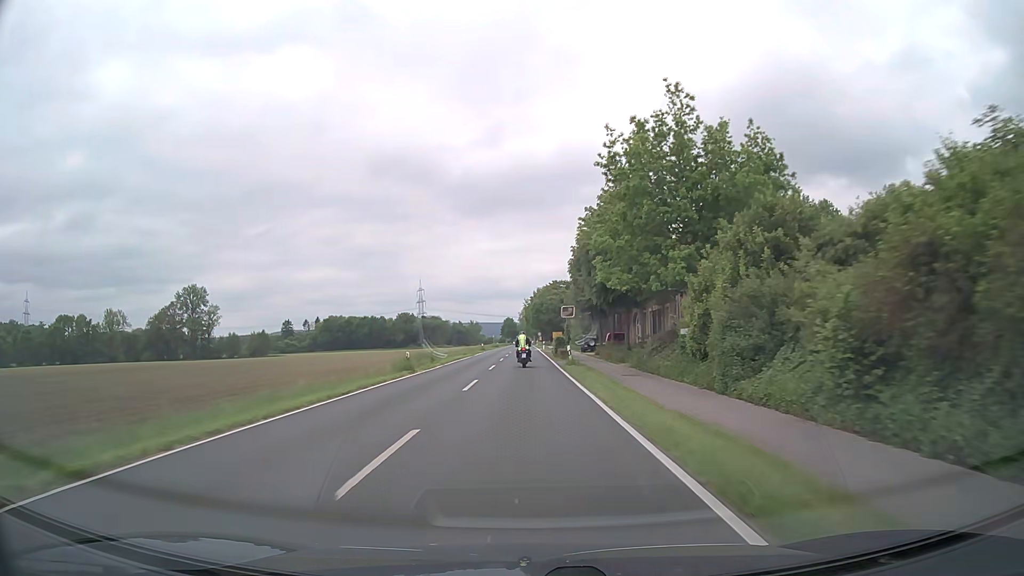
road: secondary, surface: asphalt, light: Day
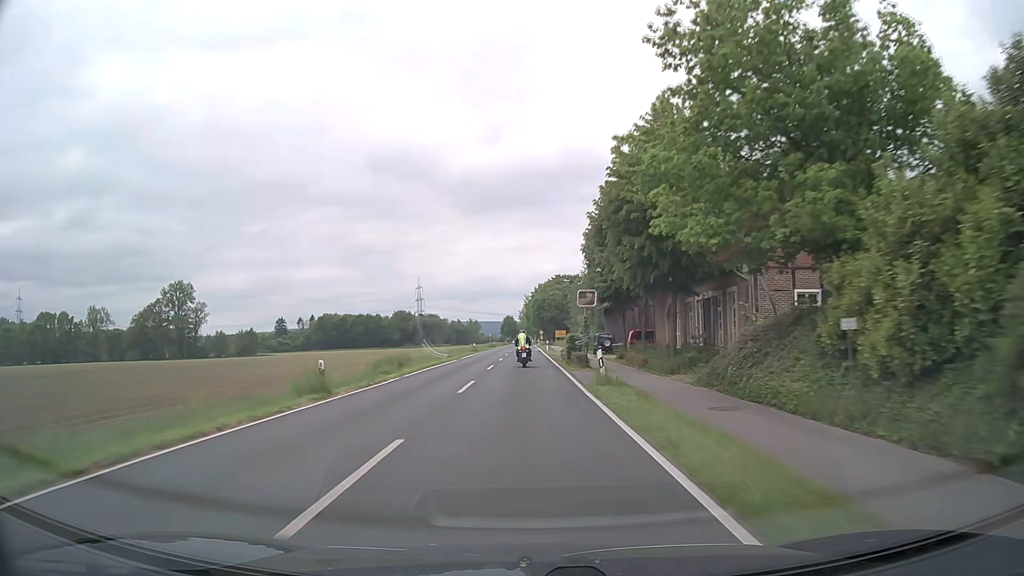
(0.0, +13.1) m; 0°
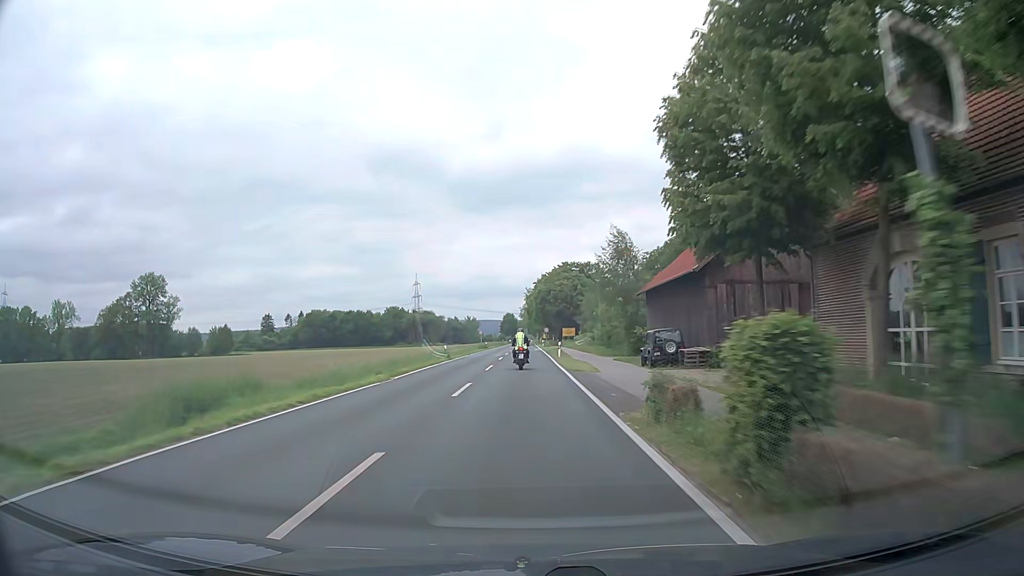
(0.0, +24.9) m; -1°
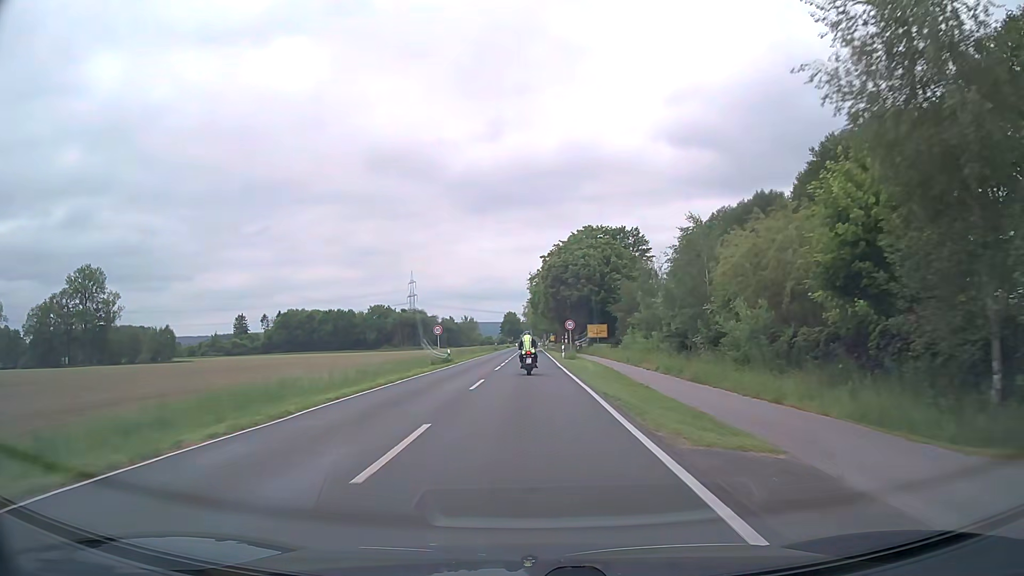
(+0.3, +44.8) m; 0°
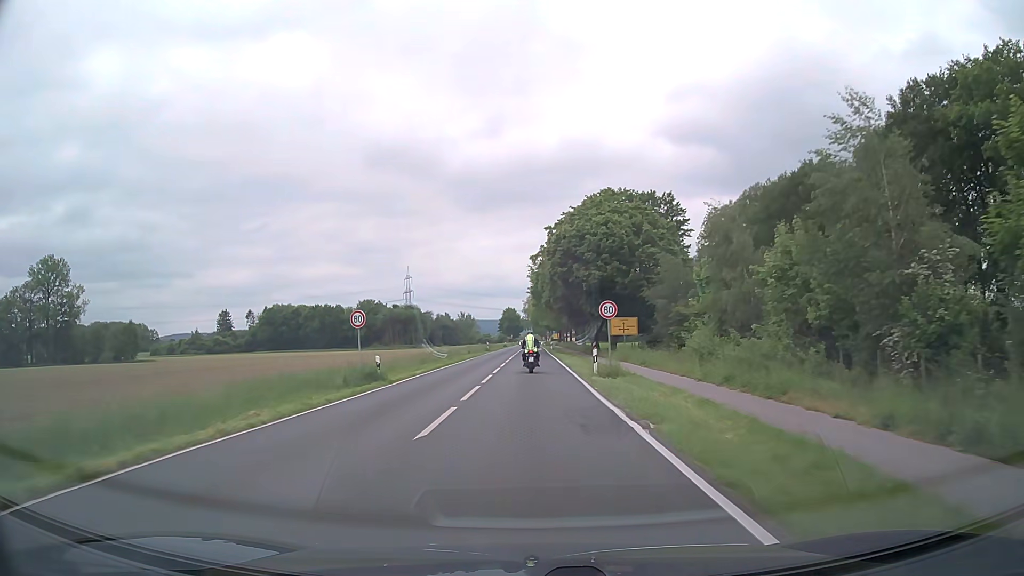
(0.0, +21.2) m; 0°
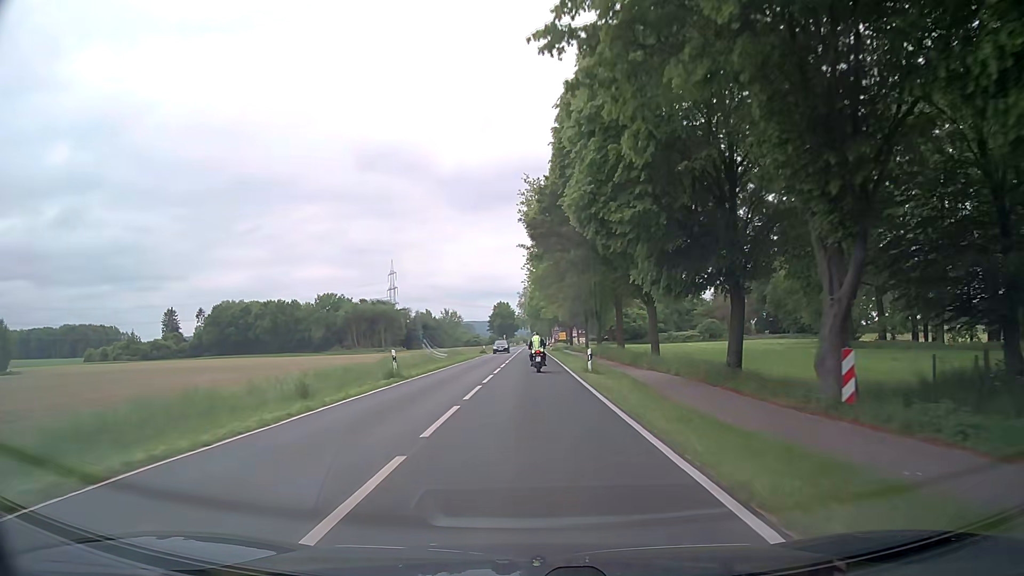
(+0.1, +53.7) m; 0°
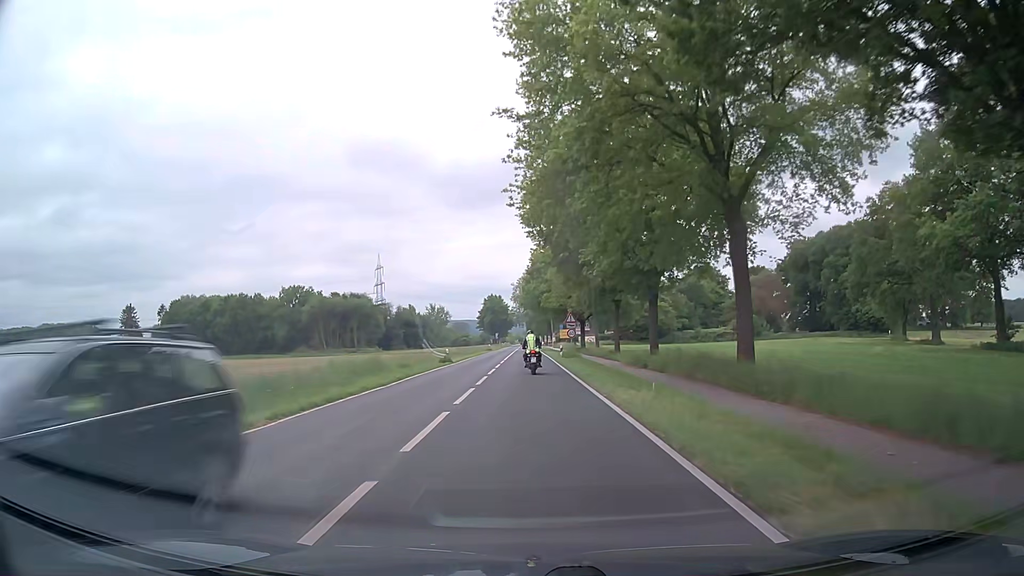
(0.0, +31.3) m; 0°
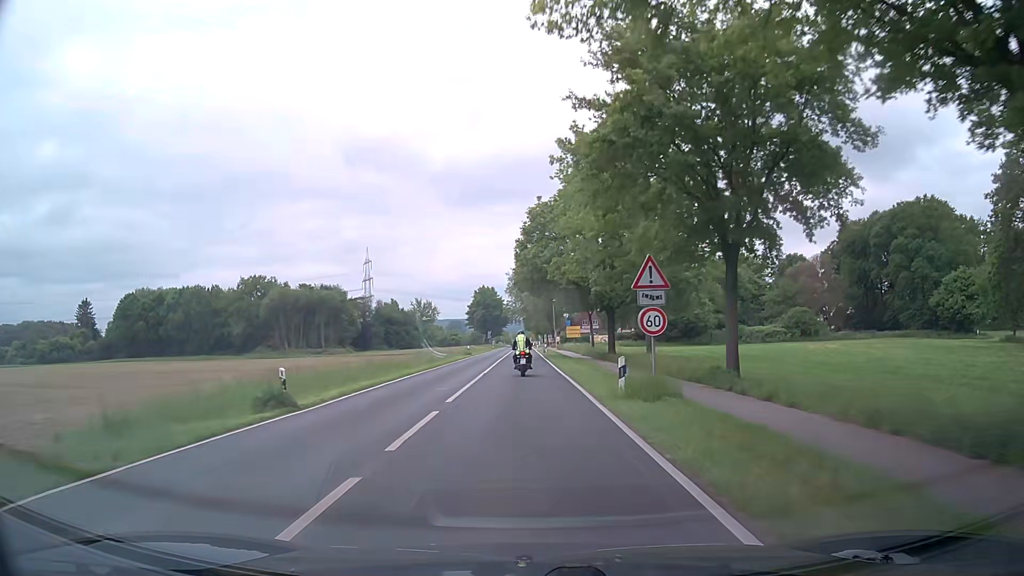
(+0.3, +29.8) m; 0°
(0, +10) (0, +20) (0, +30) (0, +40) (0, +50) (0, +60) (0, +70) (0, +80) (0, +90) (+1, +100) m
